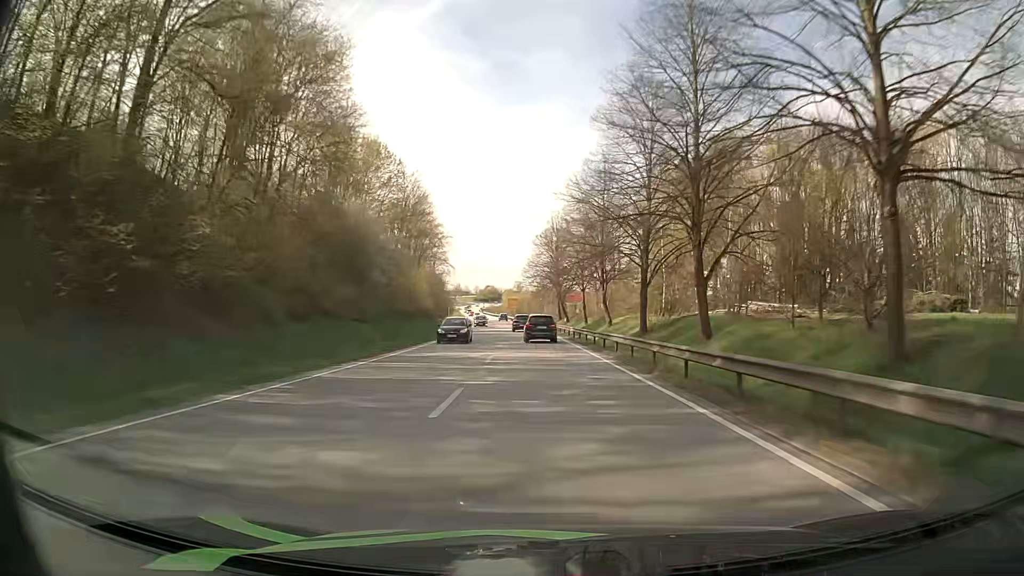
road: primary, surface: asphalt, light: Day
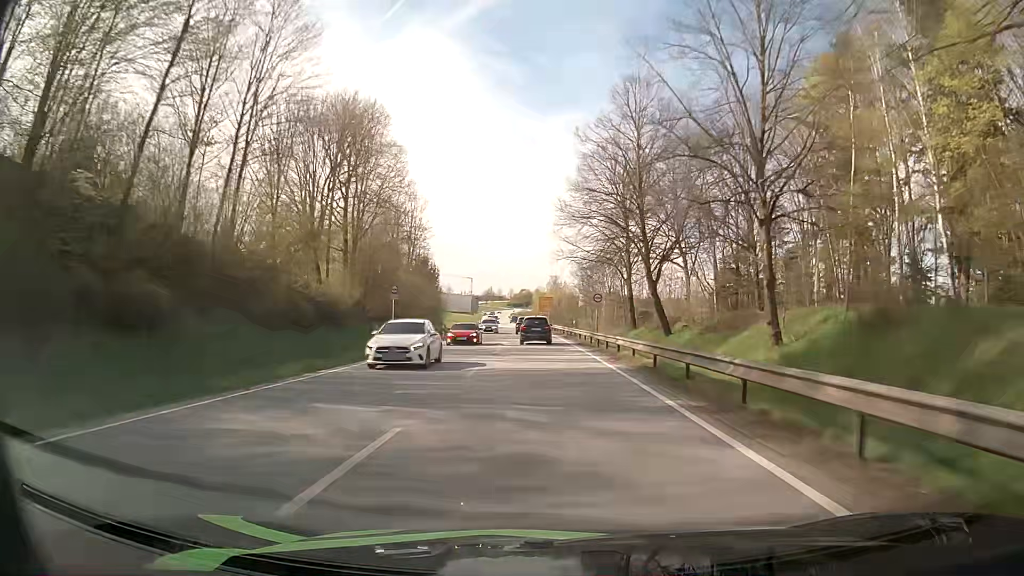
(-1.4, +53.0) m; -3°
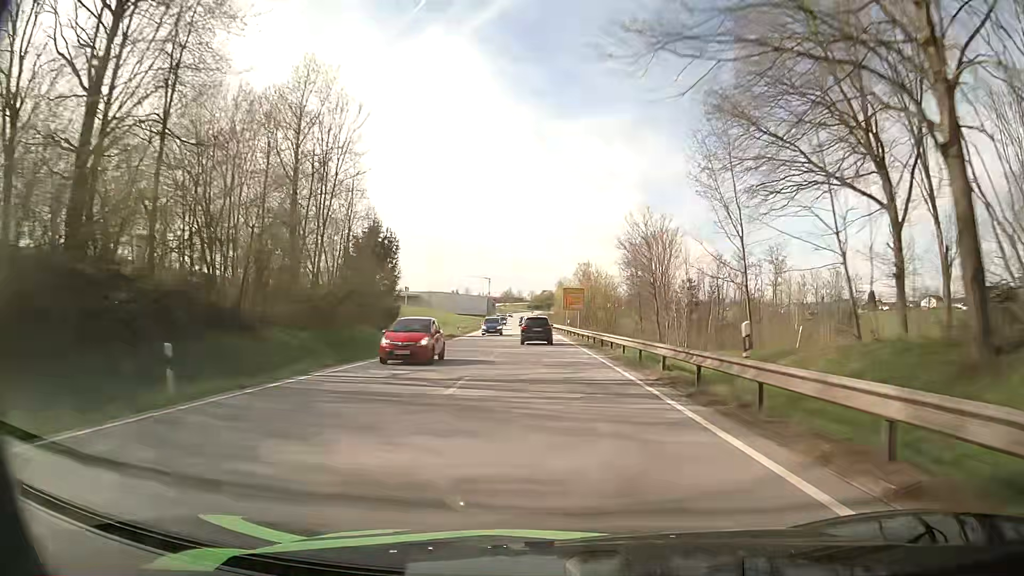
(-0.9, +40.5) m; -2°
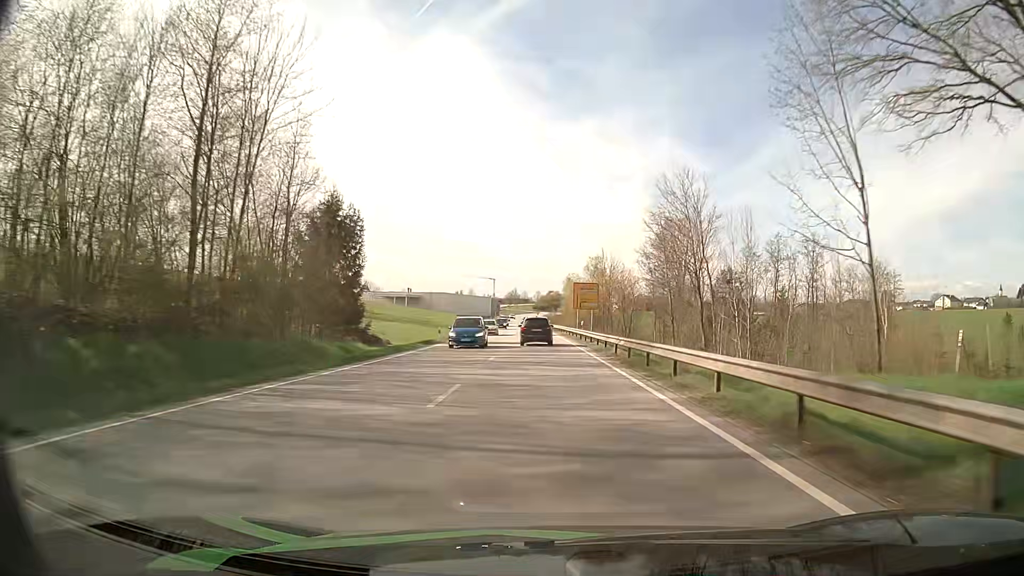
(0.0, +13.7) m; -1°
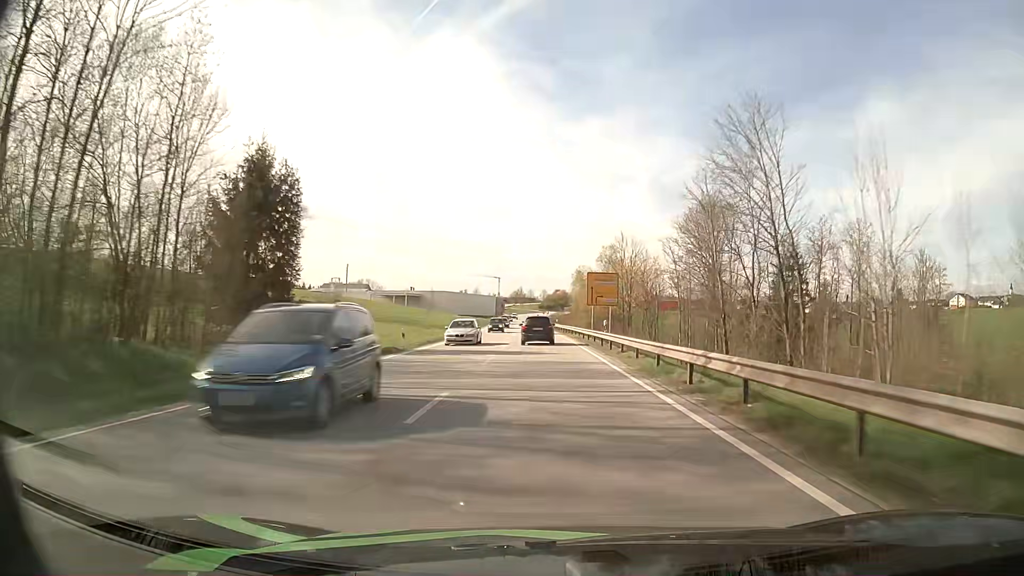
(0.0, +13.8) m; -1°
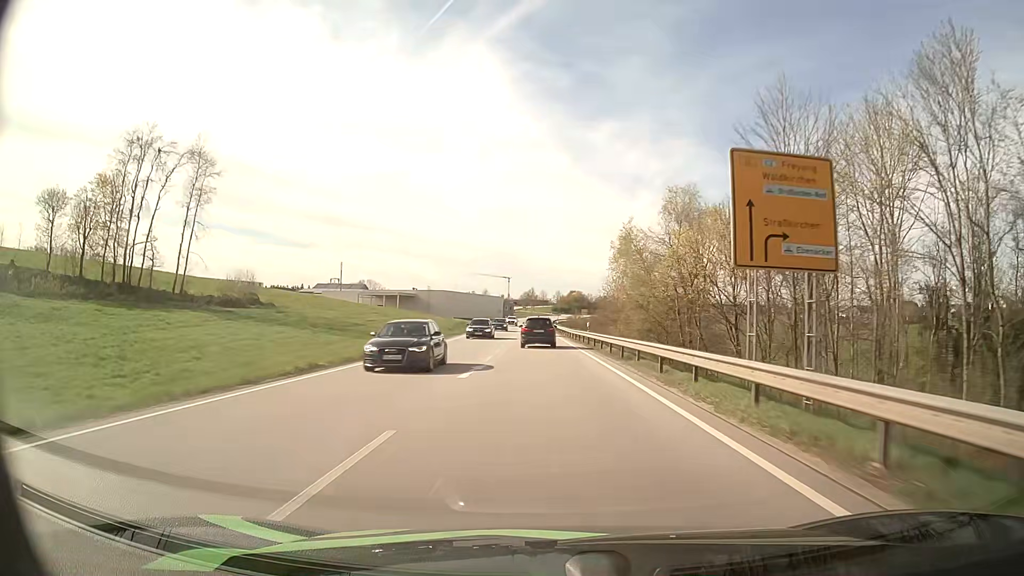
(-0.4, +40.6) m; -1°
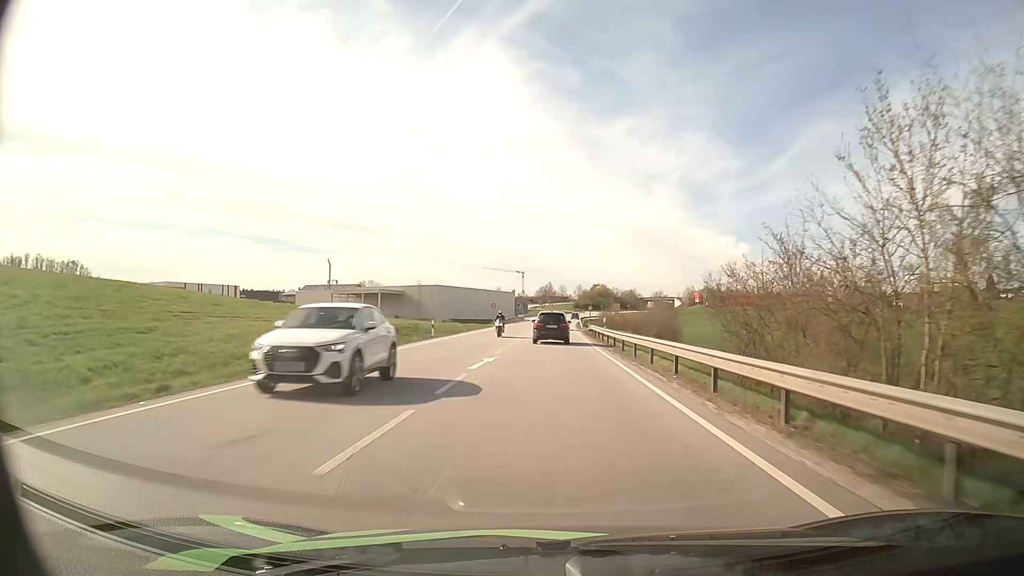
(-0.7, +53.4) m; -1°
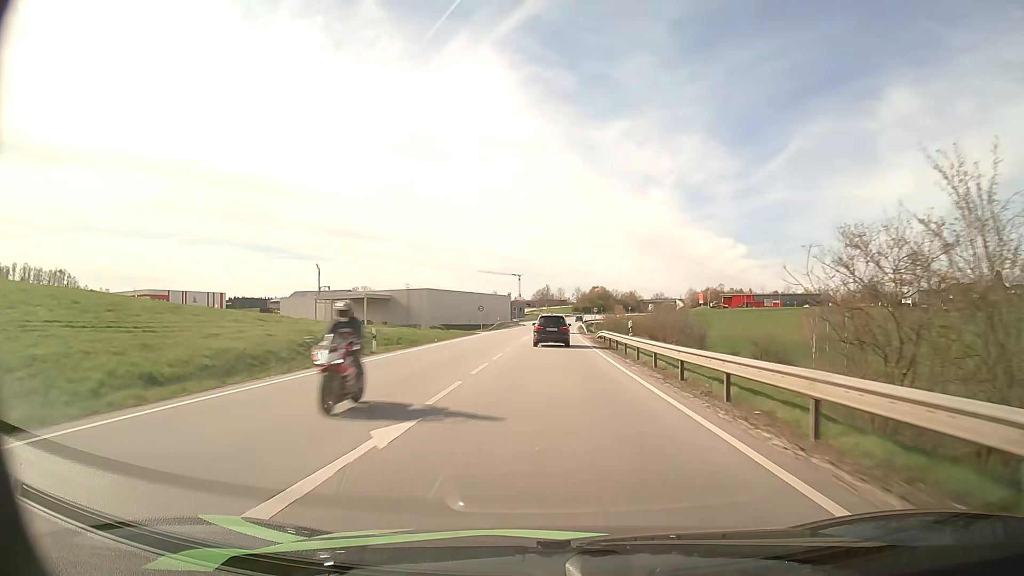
(0.0, +13.0) m; 0°
(0, +10) (0, +20) (0, +30) (0, +40) (0, +50) (+1, +60) (+1, +70) (+1, +80) (+2, +90) (+2, +100) m
